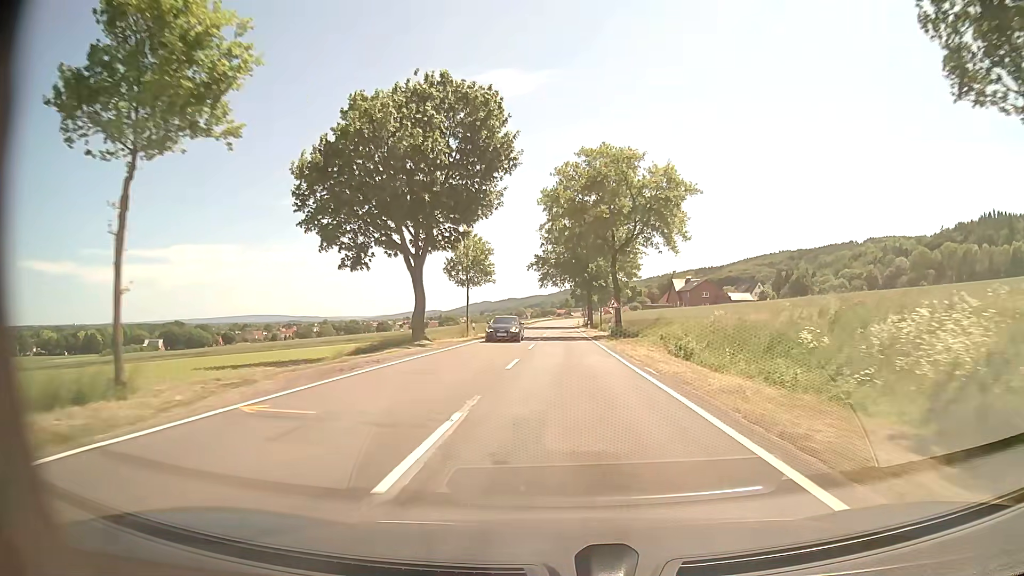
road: tertiary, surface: asphalt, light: Day
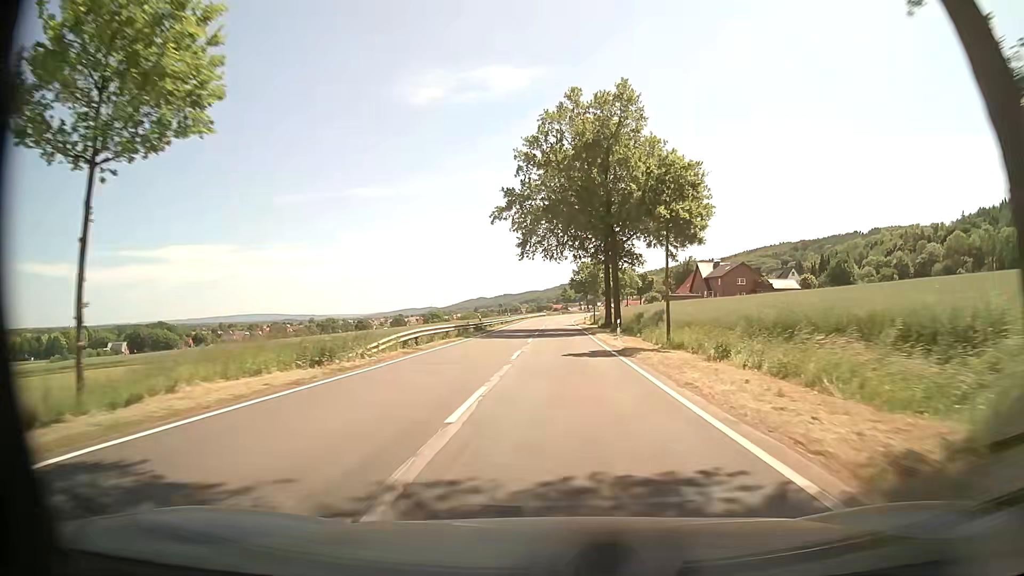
(+0.3, +43.9) m; 0°
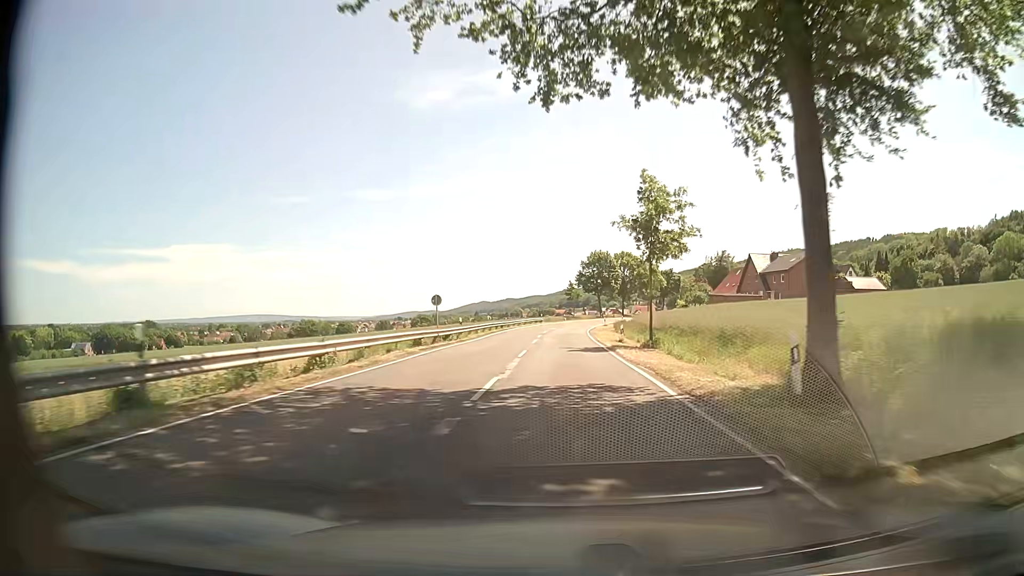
(+0.2, +43.9) m; 0°
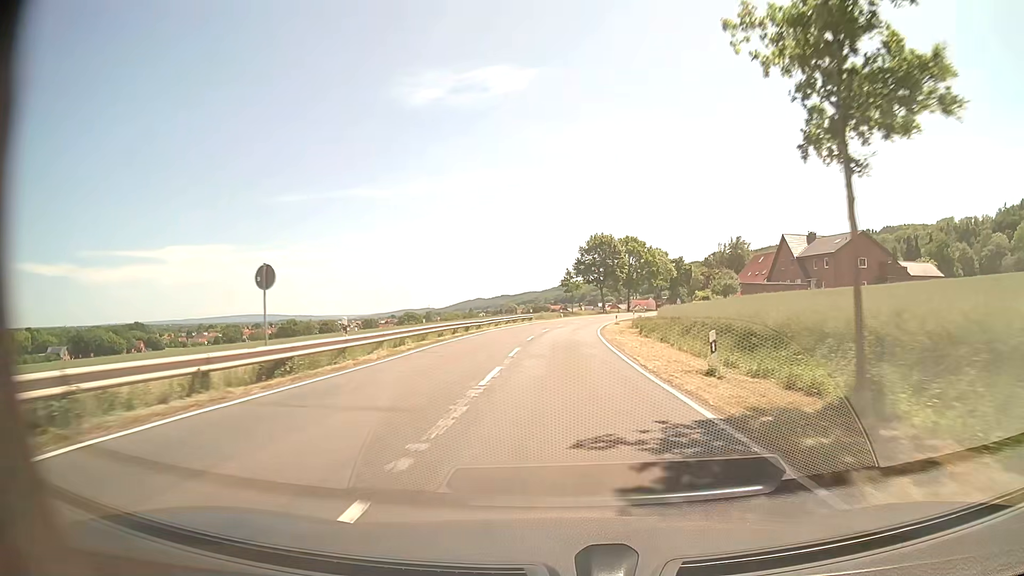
(+0.1, +21.9) m; +1°
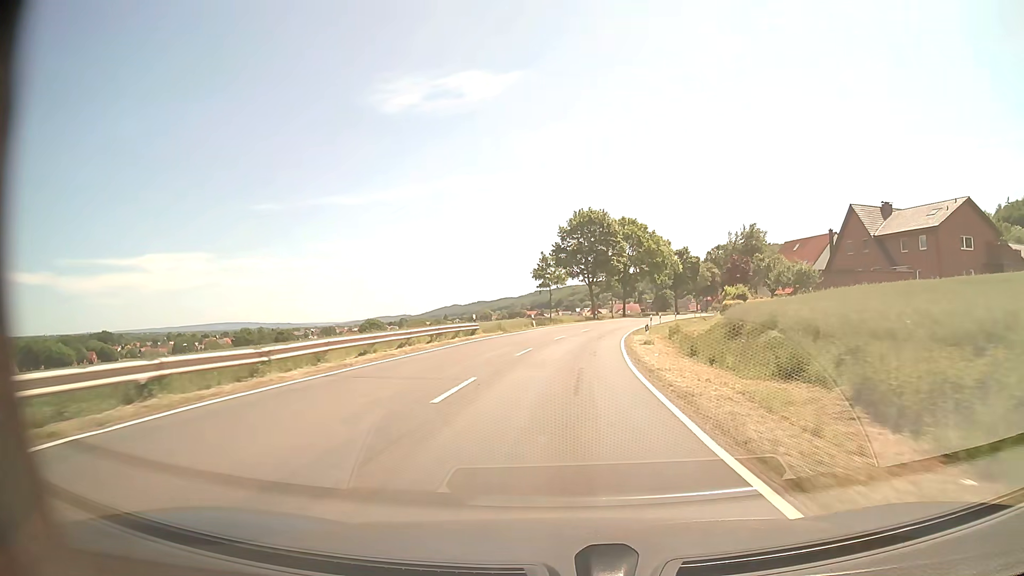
(+0.5, +32.8) m; +2°
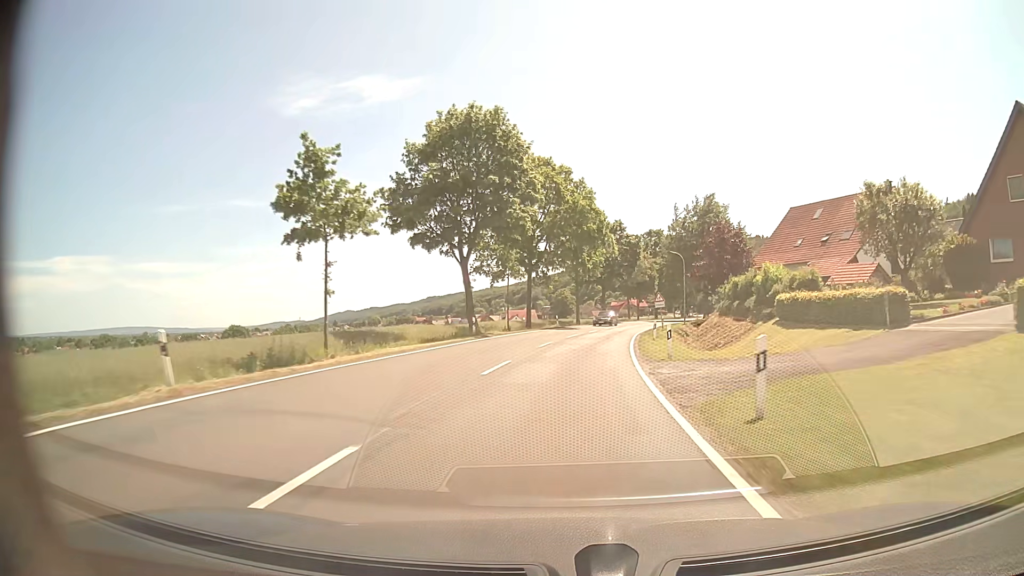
(+3.0, +43.4) m; +9°
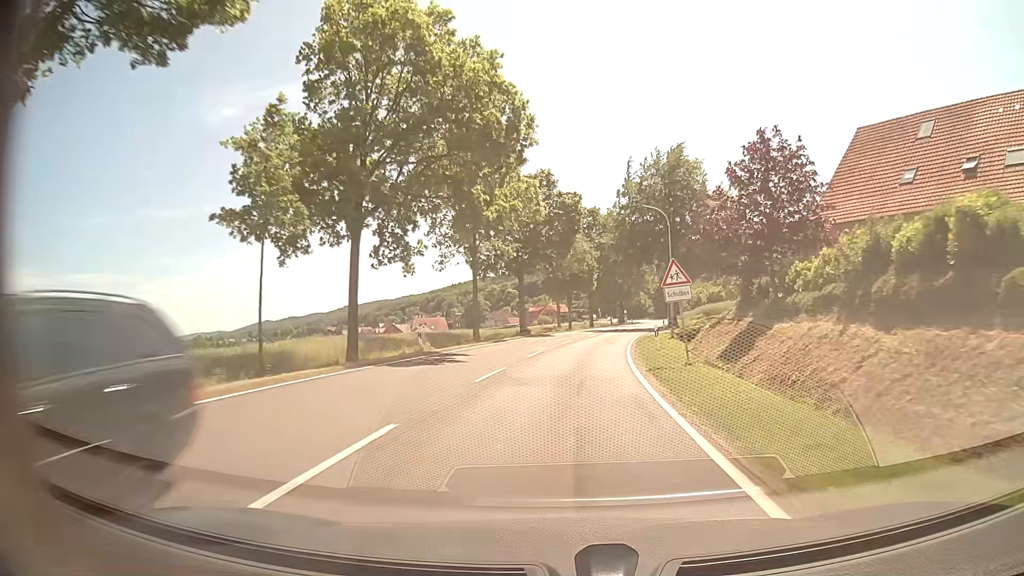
(+2.1, +32.5) m; +7°
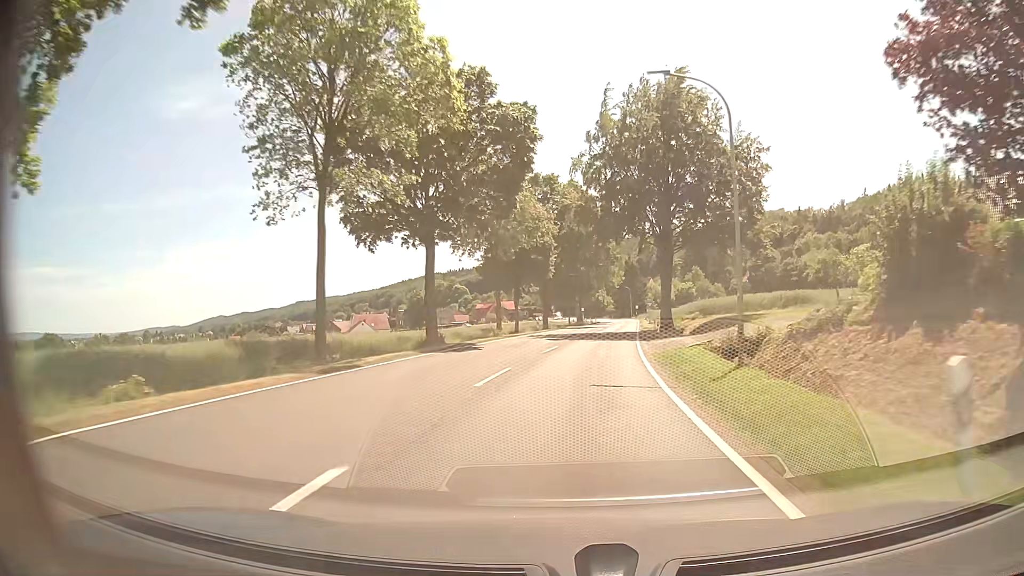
(+0.9, +21.8) m; +4°
(0, +10) (+1, +20) (+2, +30) (+3, +40) (+4, +50) (+5, +60) (+7, +70) (+8, +80) (+9, +90) (+10, +99) m
